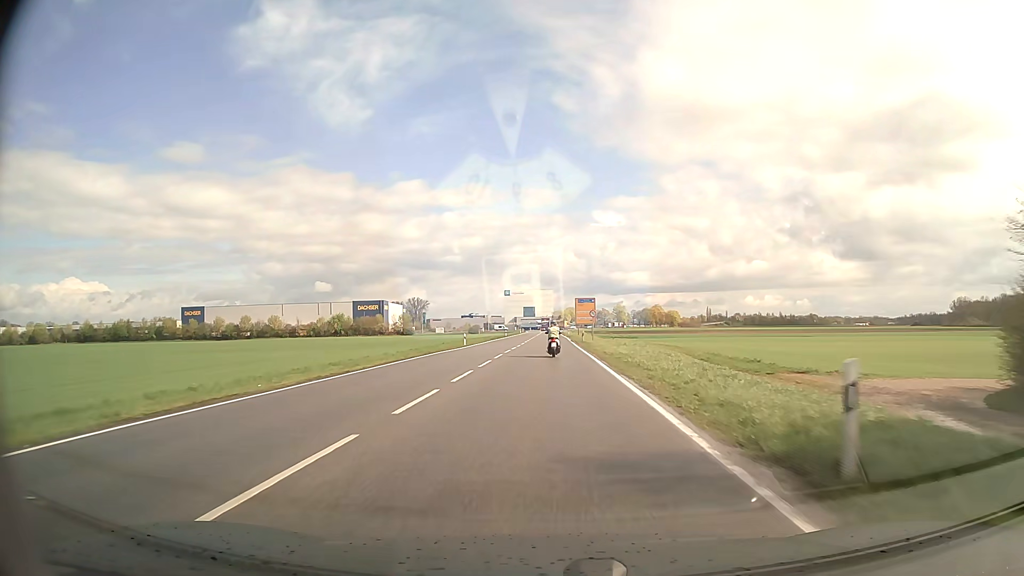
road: secondary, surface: asphalt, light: Day
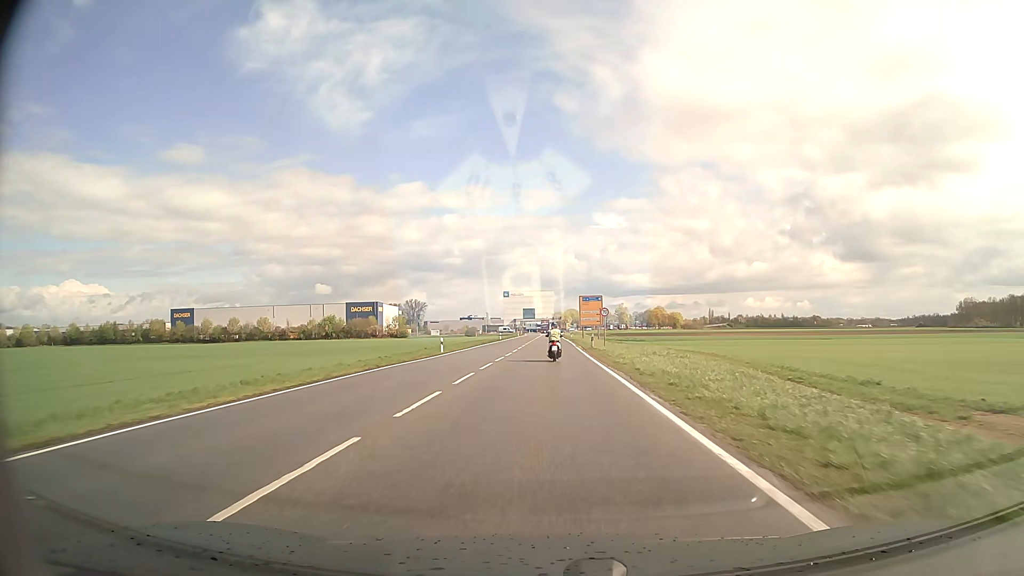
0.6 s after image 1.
(0.0, +12.1) m; 0°
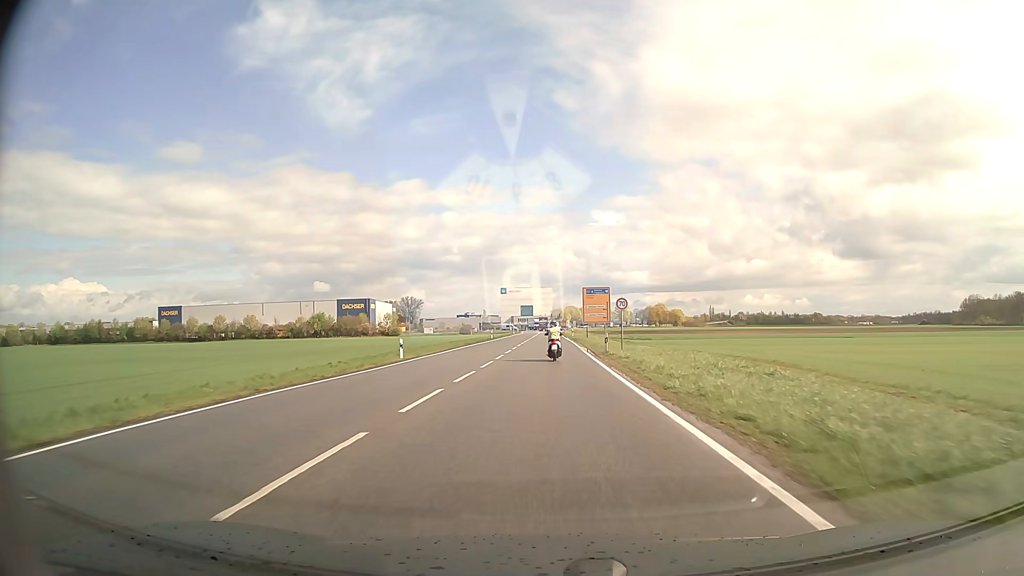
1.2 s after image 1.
(0.0, +11.7) m; 0°
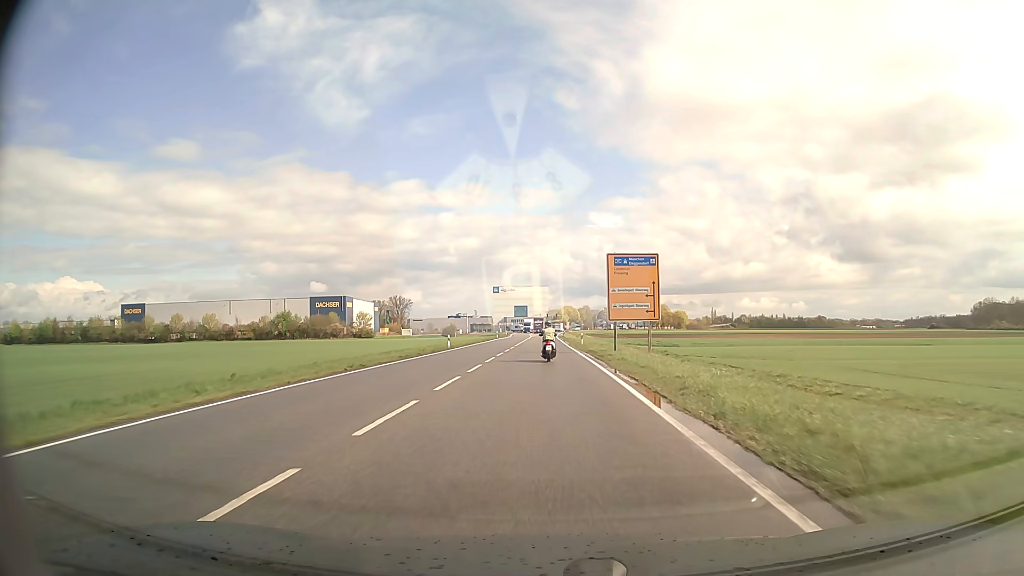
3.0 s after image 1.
(+0.1, +32.0) m; 0°
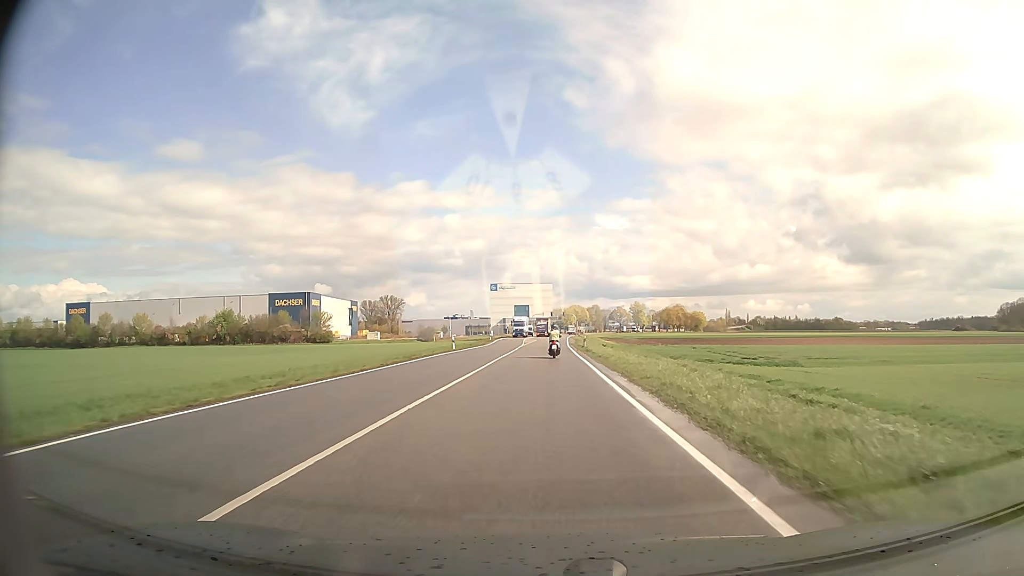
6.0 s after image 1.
(-0.2, +48.7) m; -1°
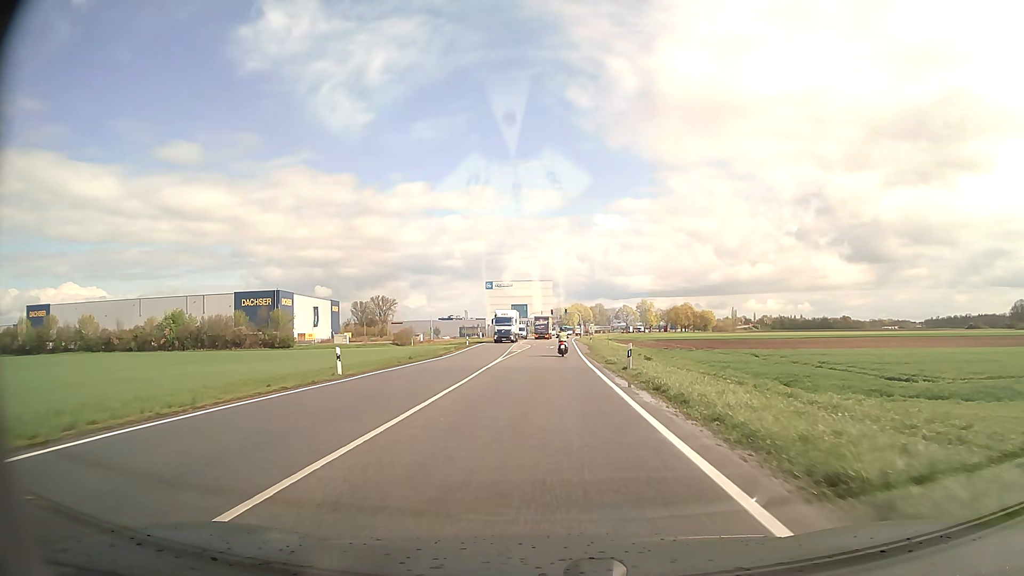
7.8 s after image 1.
(0.0, +28.3) m; 0°
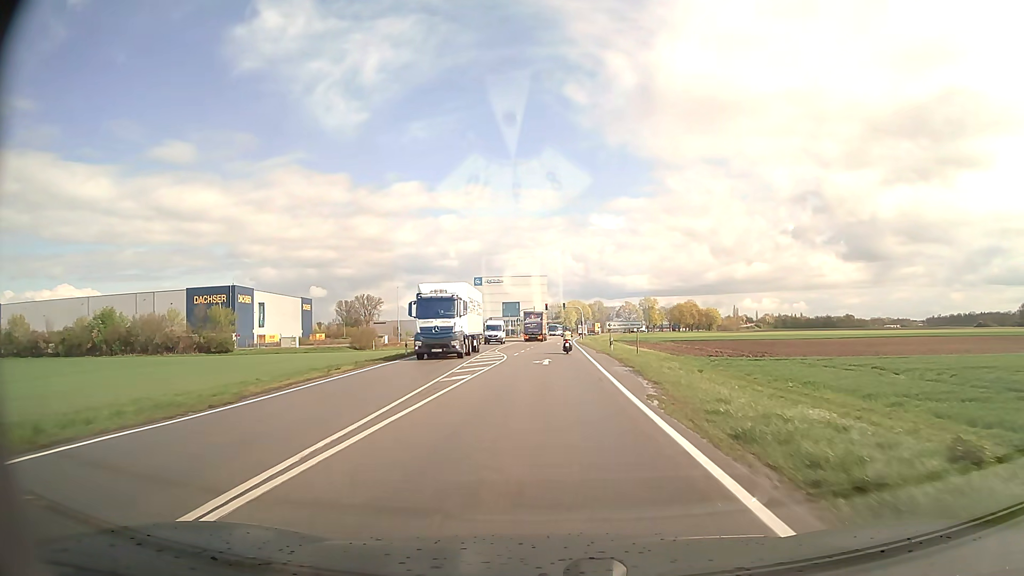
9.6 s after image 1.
(+0.1, +28.7) m; +1°
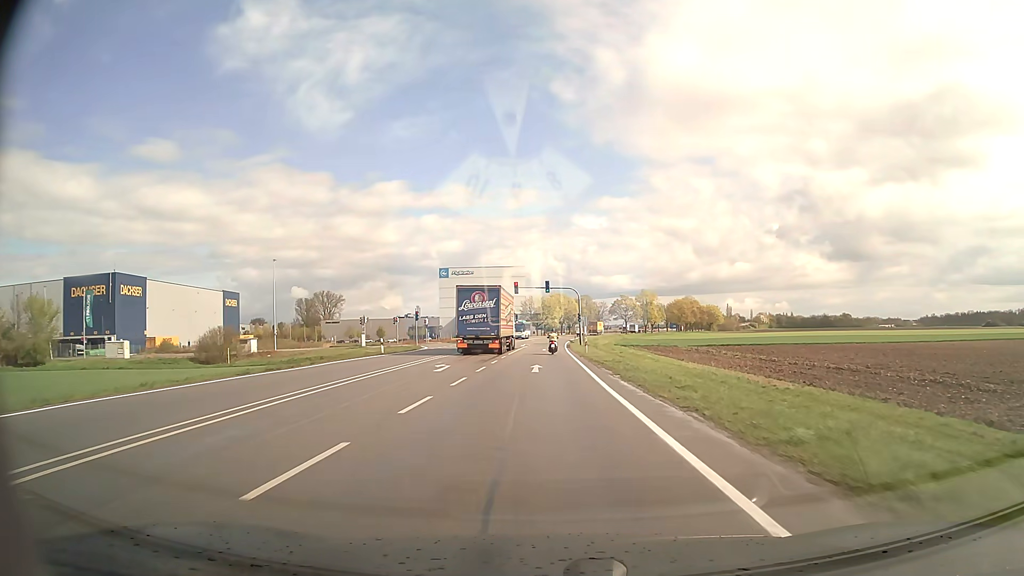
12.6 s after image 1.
(+0.6, +50.7) m; +2°
(0, +10) (0, +20) (0, +30) (0, +40) (0, +50) (0, +60) (0, +70) (0, +80) (+1, +90) (+1, +100) m
